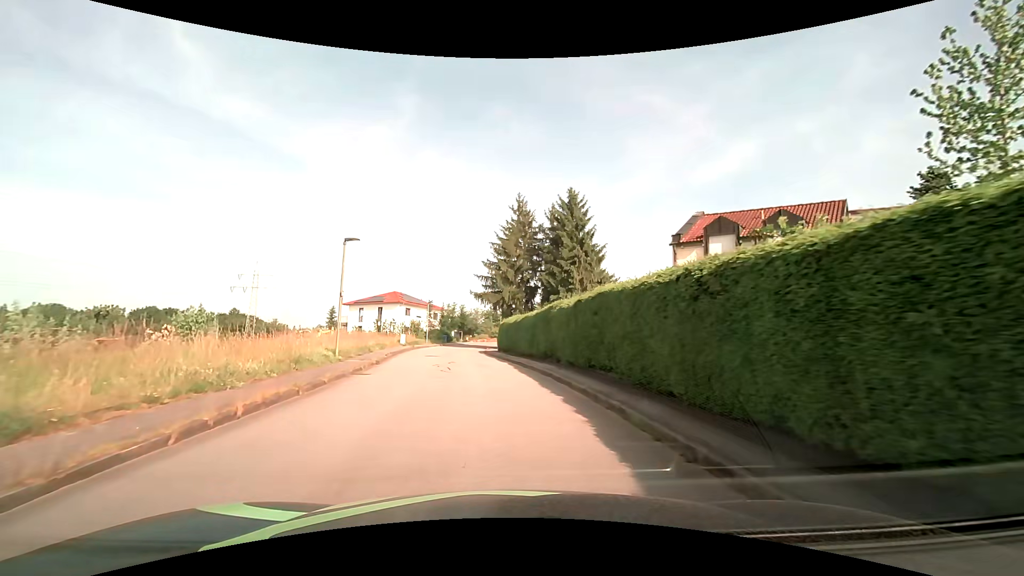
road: residential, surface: asphalt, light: Day
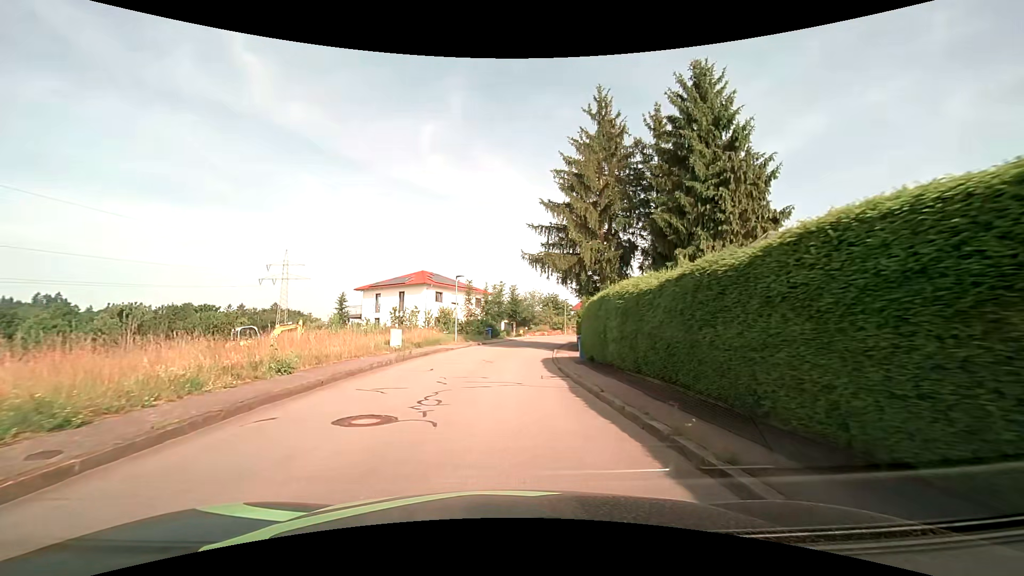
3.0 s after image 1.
(-1.5, +22.8) m; -7°
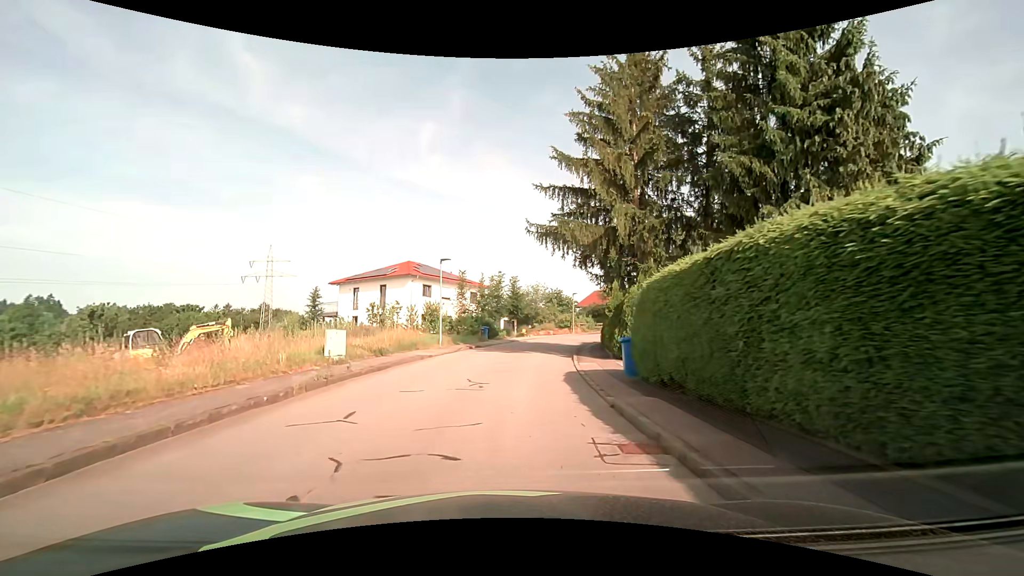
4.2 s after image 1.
(0.0, +8.5) m; 0°
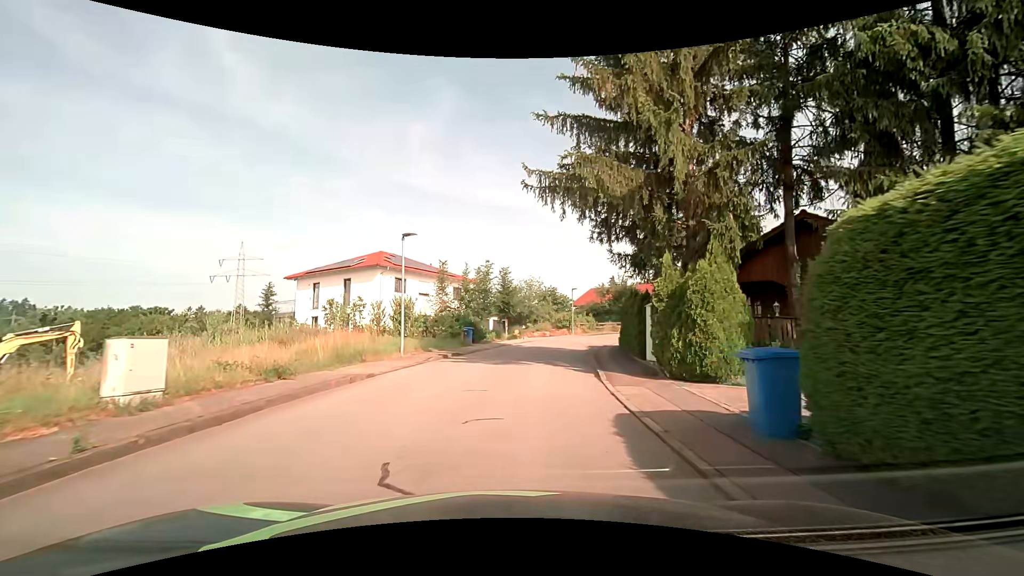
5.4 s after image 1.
(+0.1, +7.9) m; +1°
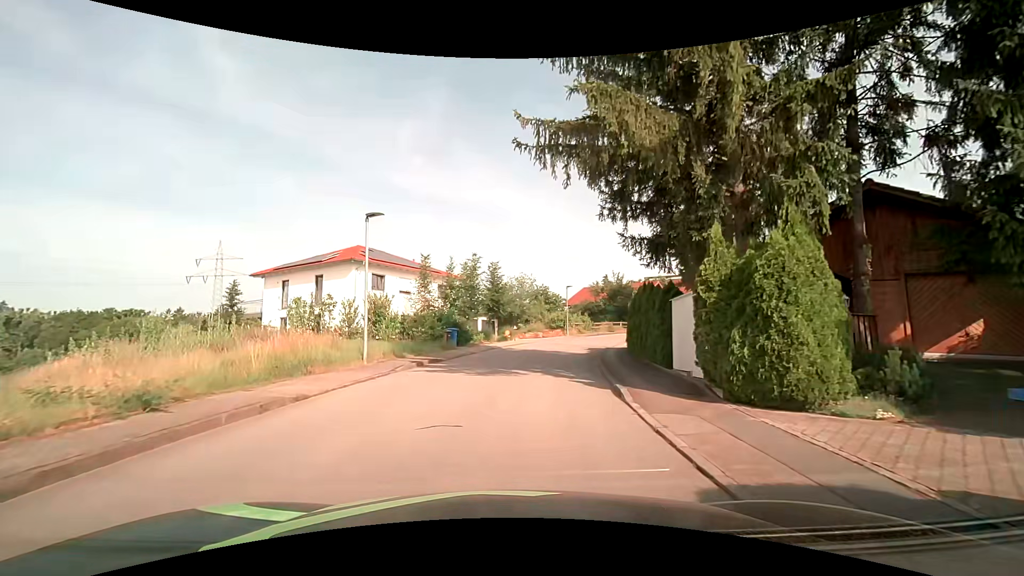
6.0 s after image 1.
(+0.1, +3.8) m; +1°
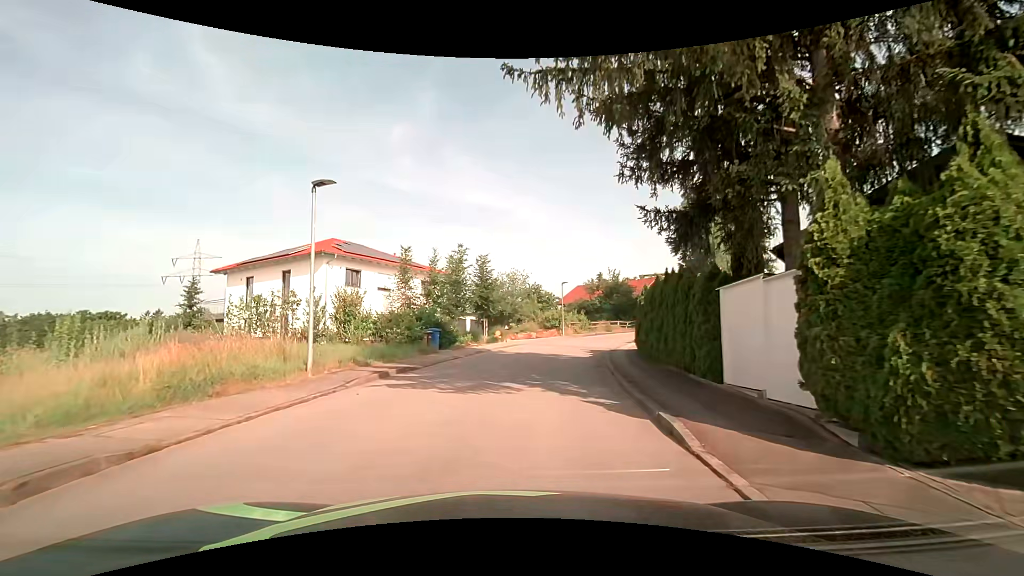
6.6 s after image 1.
(0.0, +3.7) m; +1°
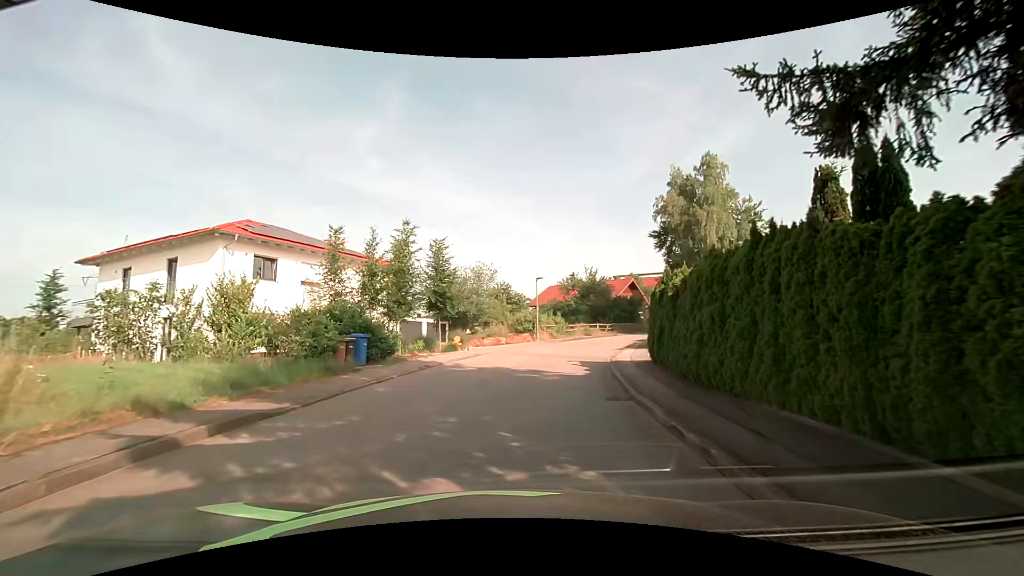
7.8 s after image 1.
(+0.2, +7.4) m; +4°
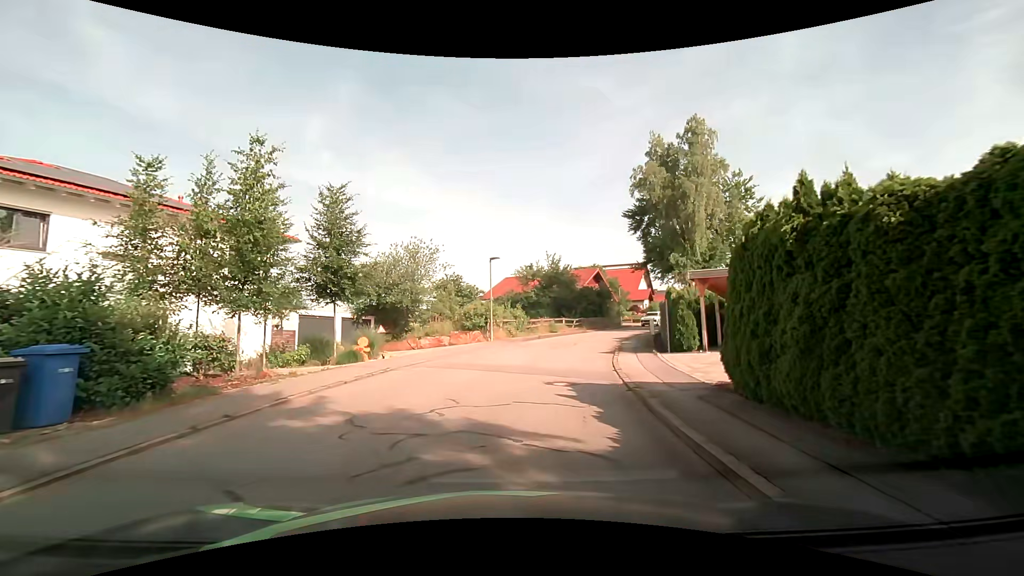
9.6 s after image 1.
(+0.4, +9.3) m; +6°
(0, +10) (+2, +20) (+4, +30) (+8, +39) (+12, +48) (+17, +57) (+22, +65) (+27, +74) (+33, +82) (+37, +91) m
